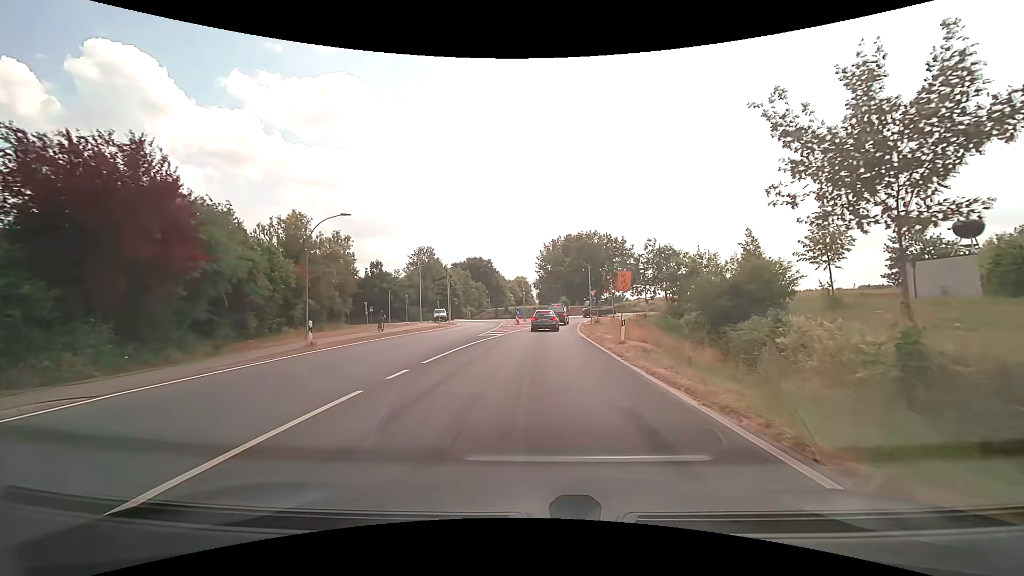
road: secondary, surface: asphalt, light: Day
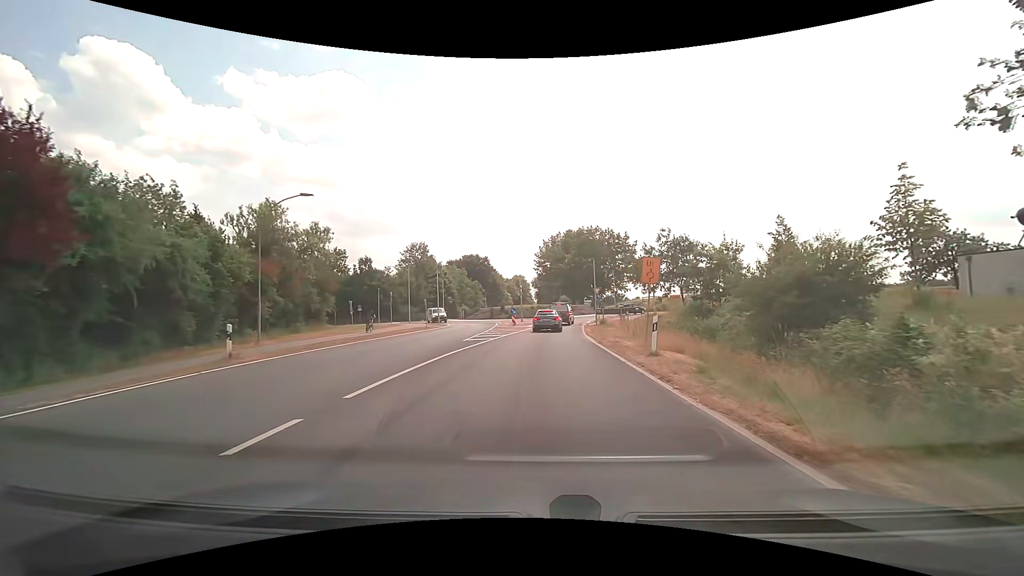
(0.0, +5.2) m; 0°
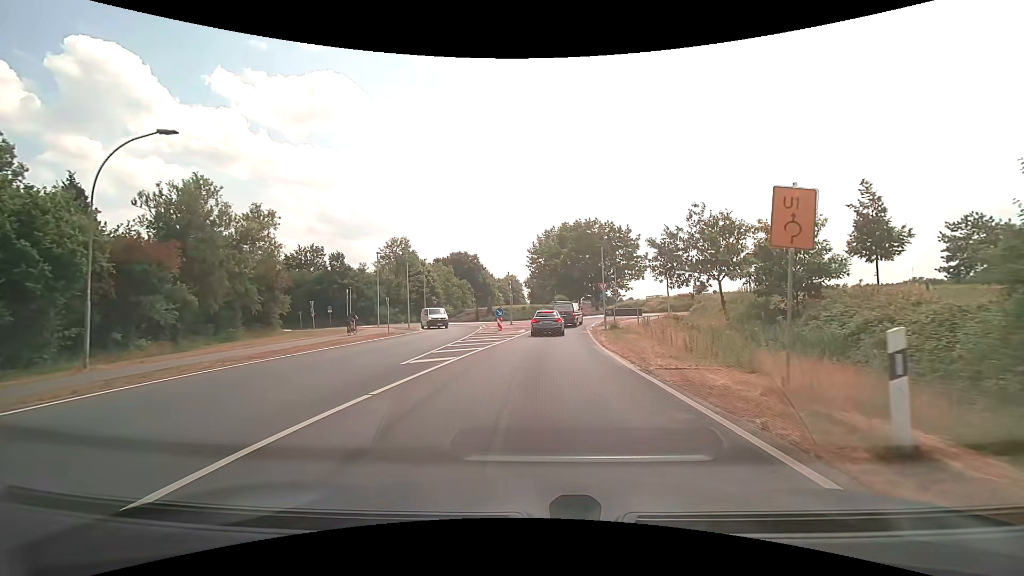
(+0.1, +9.4) m; +1°
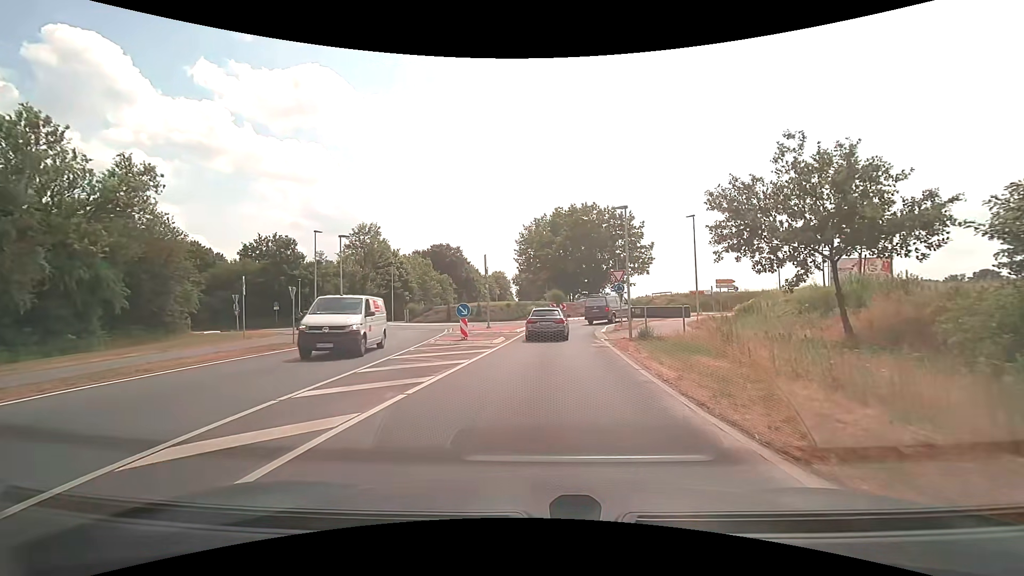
(+0.1, +12.3) m; +1°
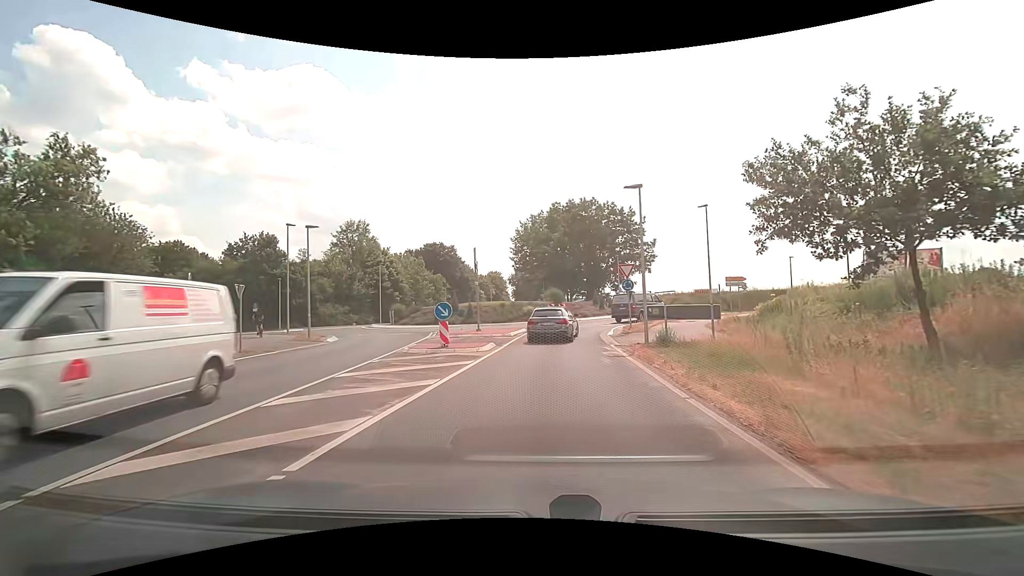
(0.0, +3.8) m; 0°
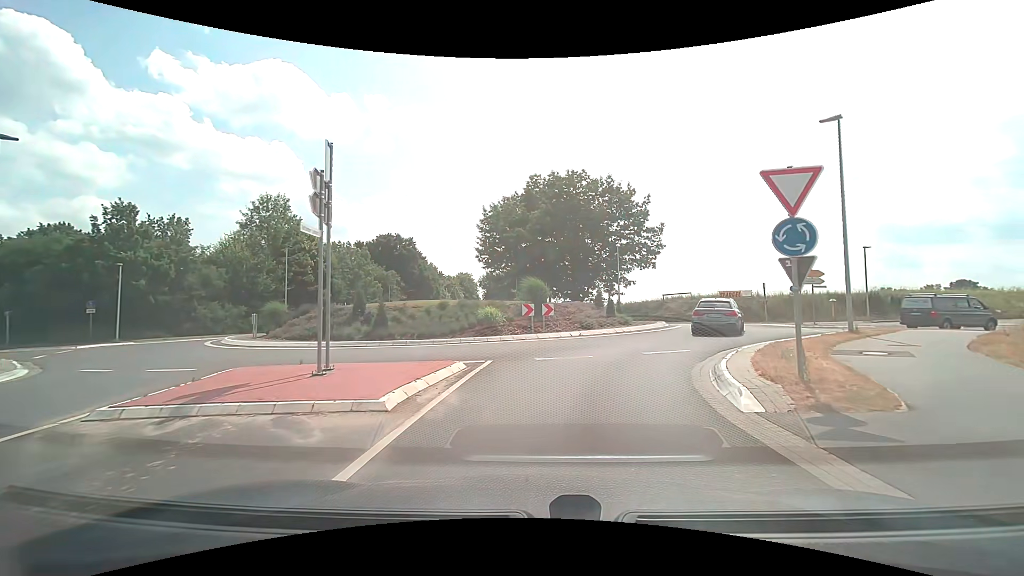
(+0.3, +18.0) m; +3°
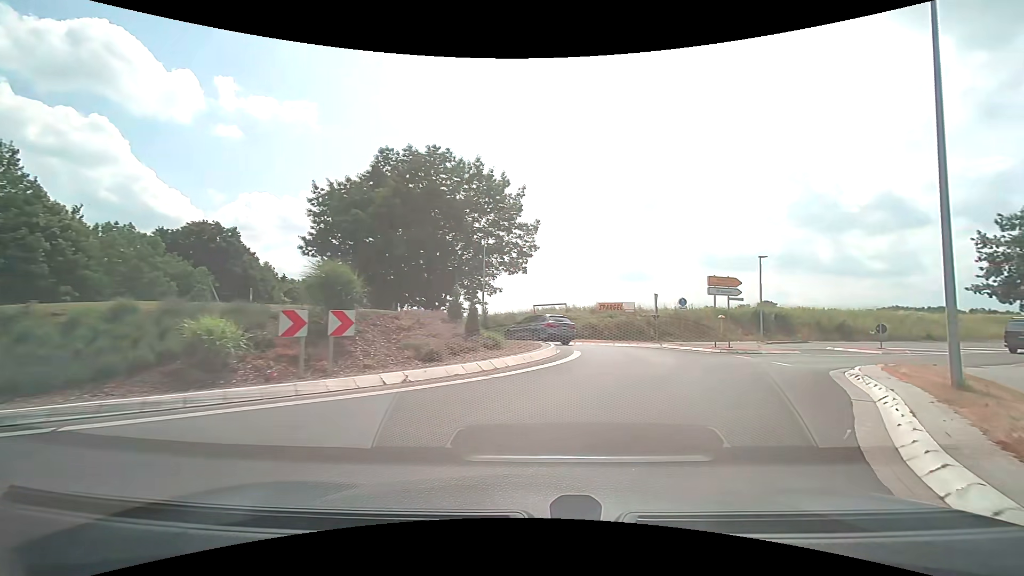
(+1.1, +11.4) m; +15°
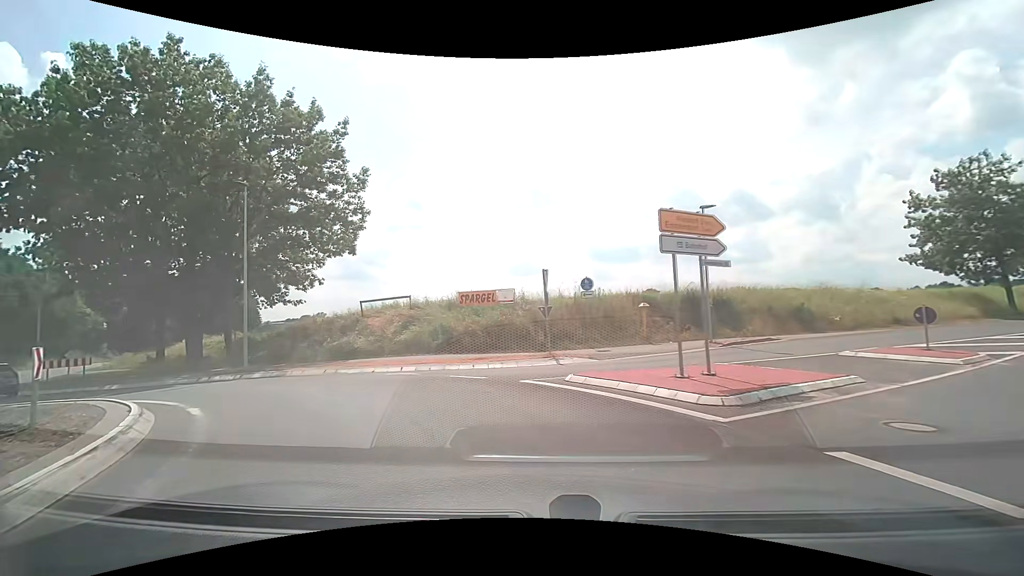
(+3.5, +15.5) m; +13°
(-3, +10) (-10, +16) (-20, +18) (-29, +23) (-36, +30) (-42, +38) (-48, +46) (-54, +54) (-60, +62) (-65, +71) m
